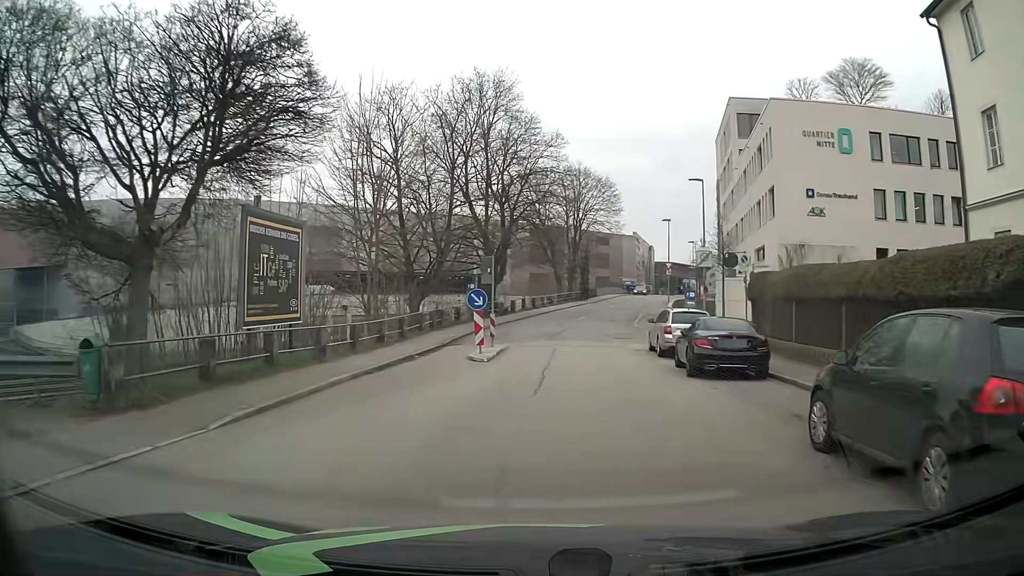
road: residential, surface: asphalt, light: Day
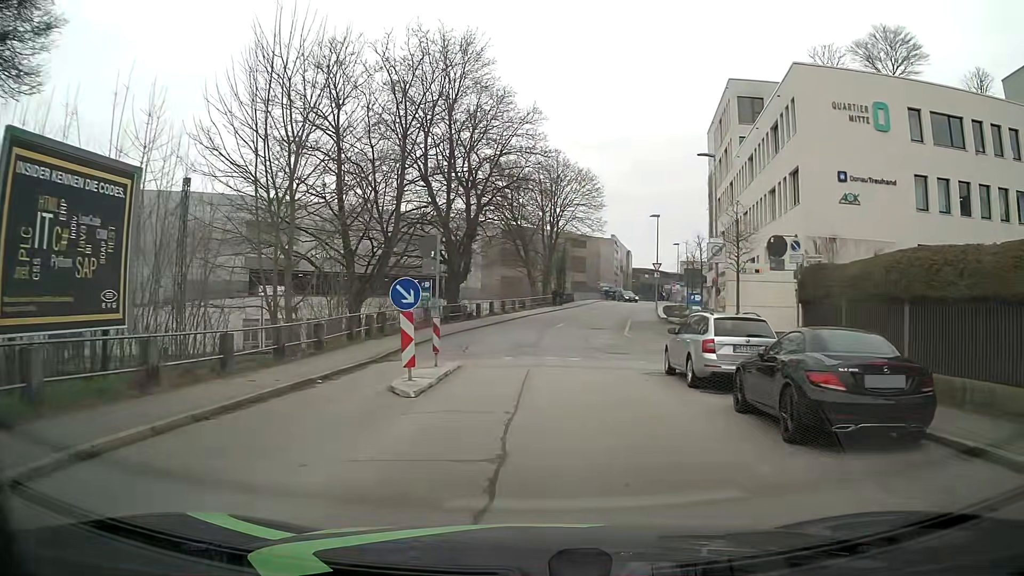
(0.0, +7.3) m; +1°
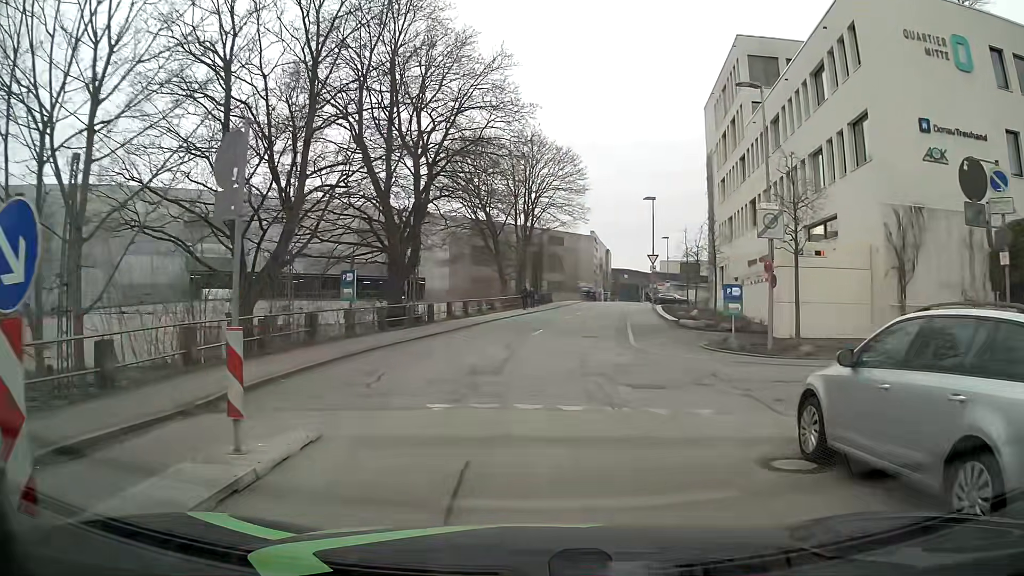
(+0.3, +9.3) m; +2°
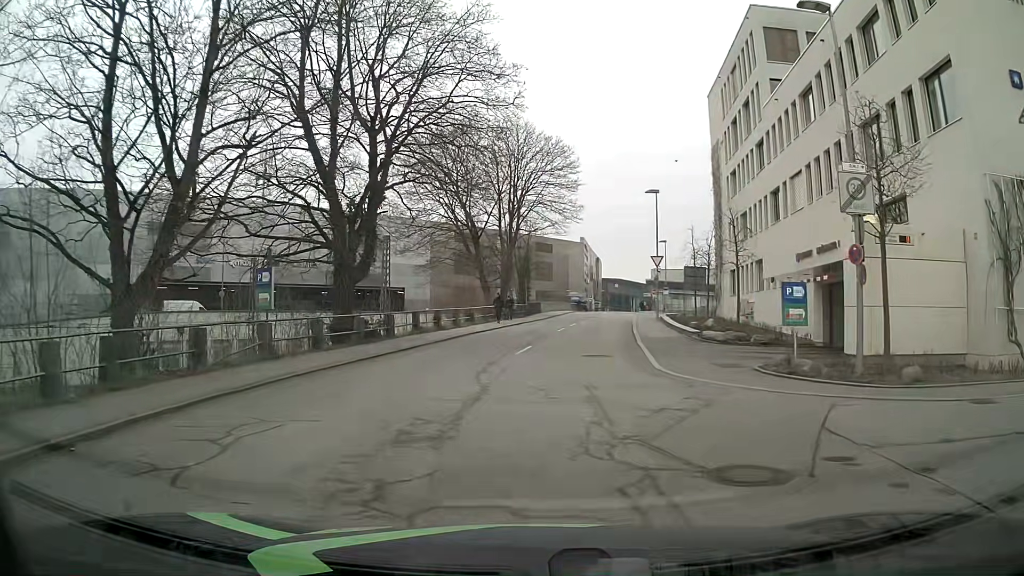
(0.0, +6.2) m; +1°
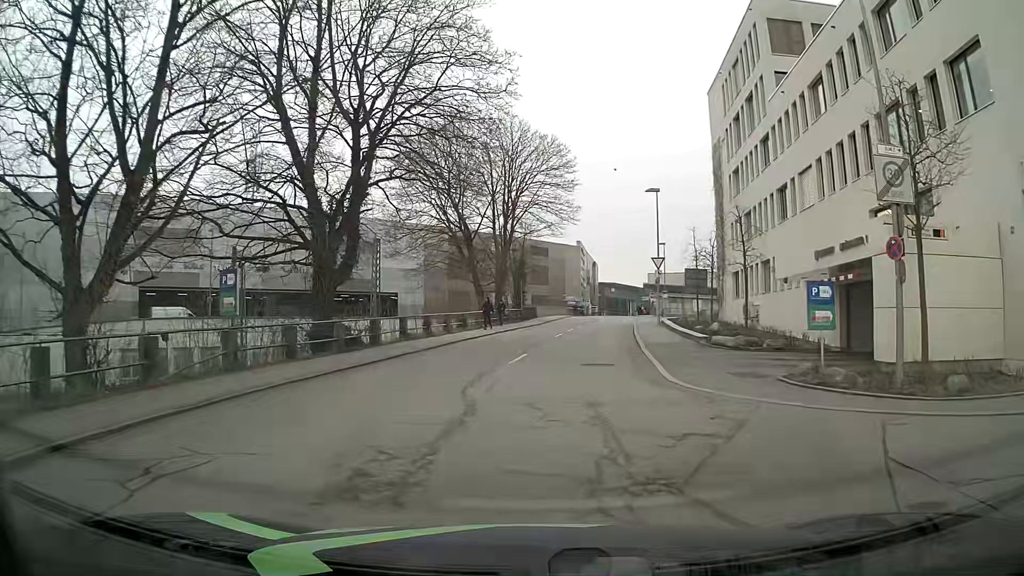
(0.0, +1.8) m; +1°
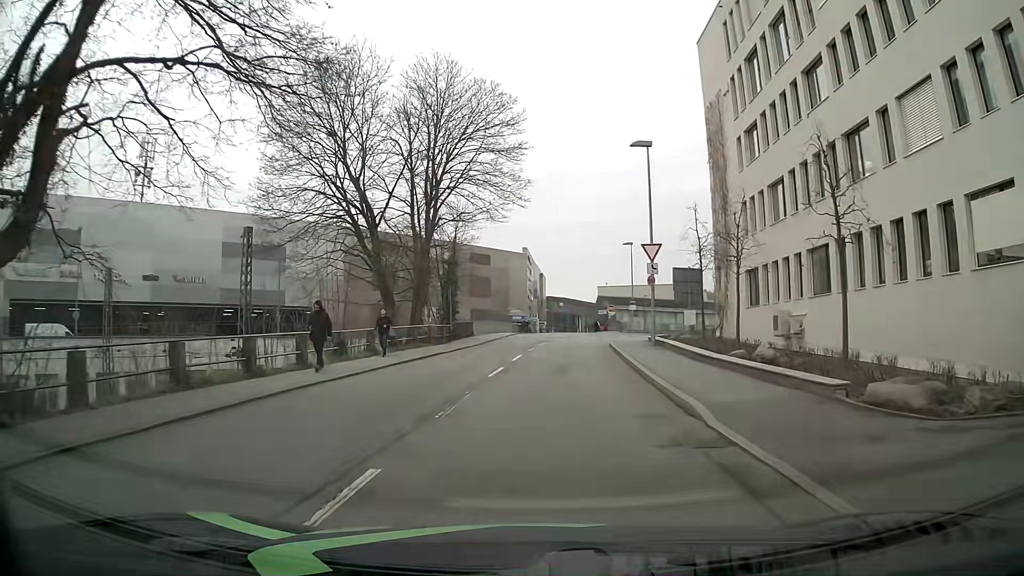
(+0.2, +14.3) m; +3°
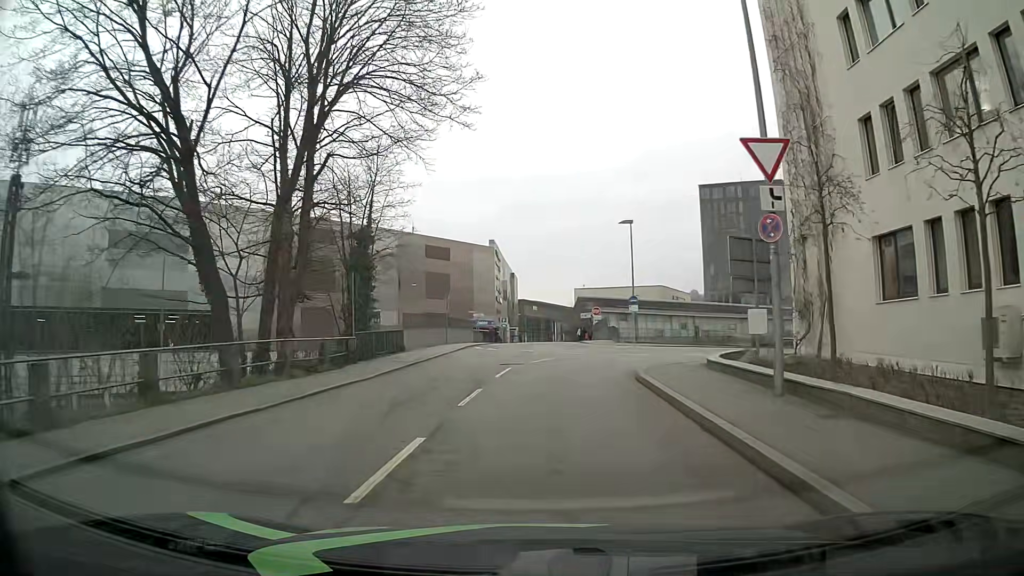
(+0.3, +16.1) m; +1°
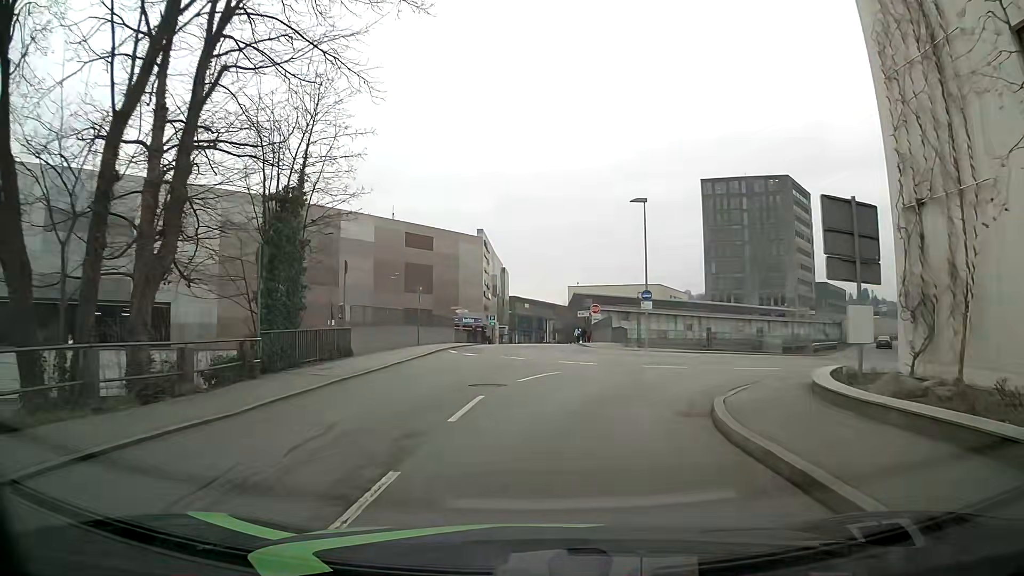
(+0.1, +7.8) m; -1°
